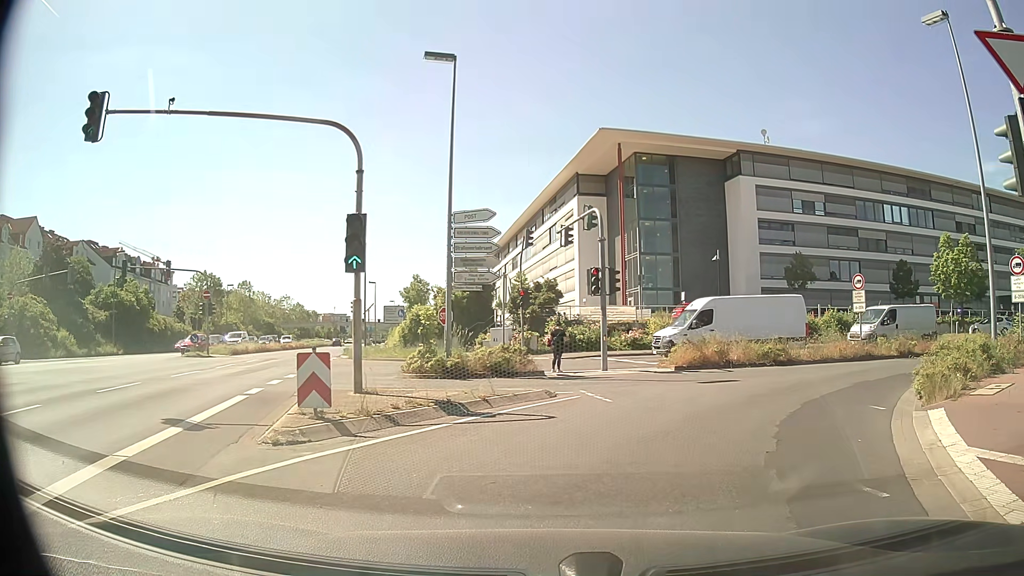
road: residential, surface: asphalt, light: Day
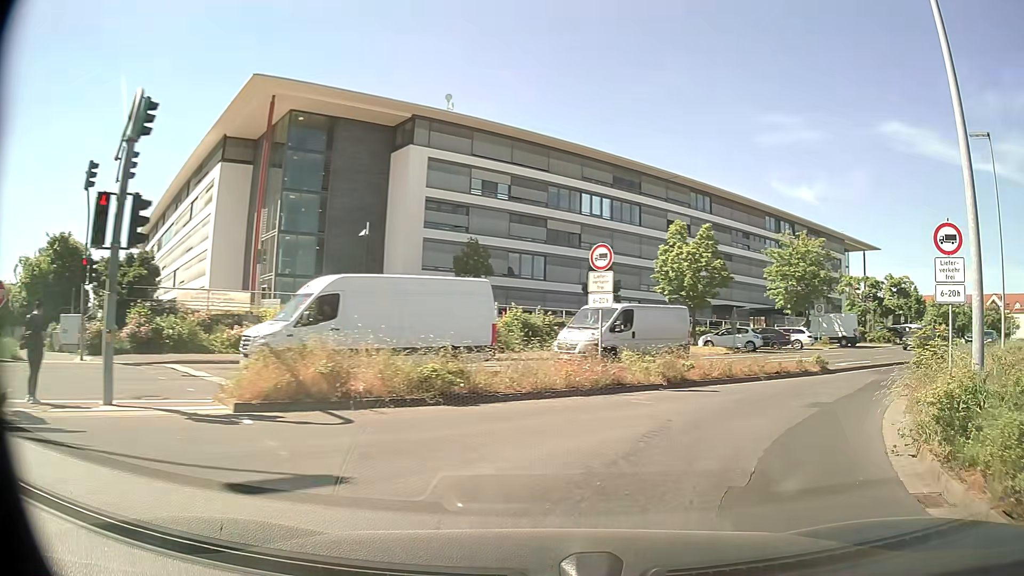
(+2.8, +11.5) m; +29°
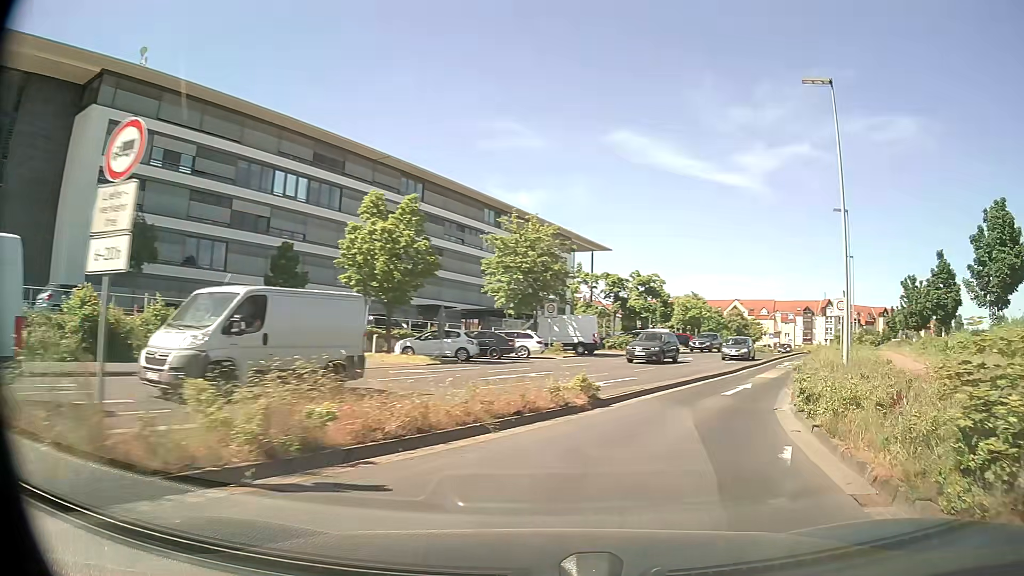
(+2.0, +9.3) m; +24°
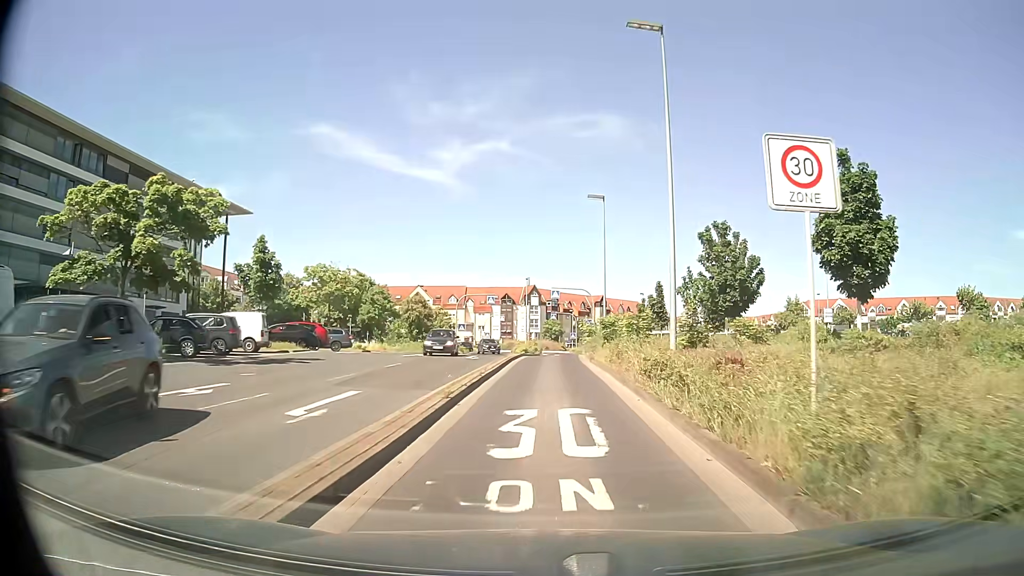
(+9.3, +27.8) m; +26°
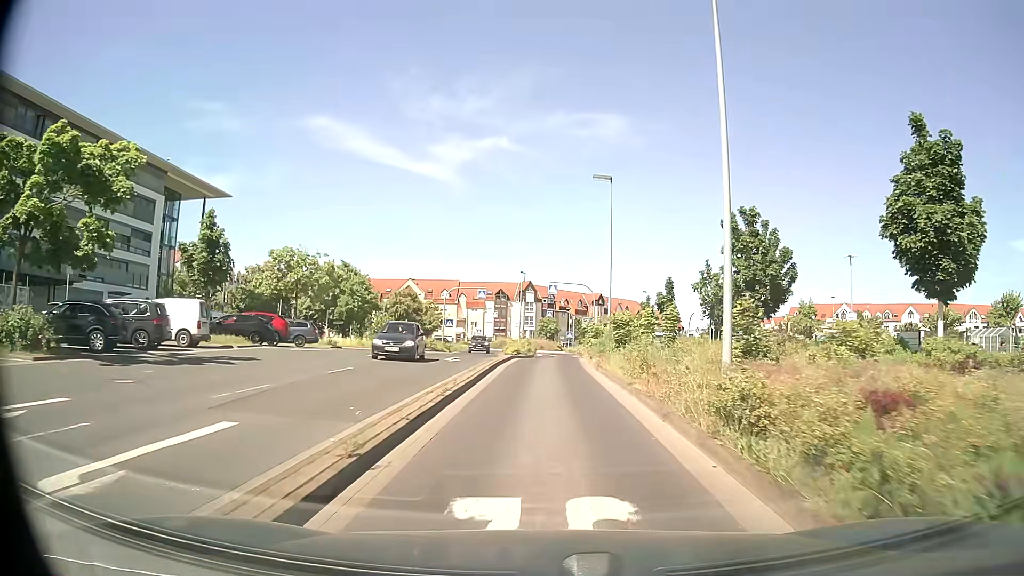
(0.0, +5.7) m; 0°
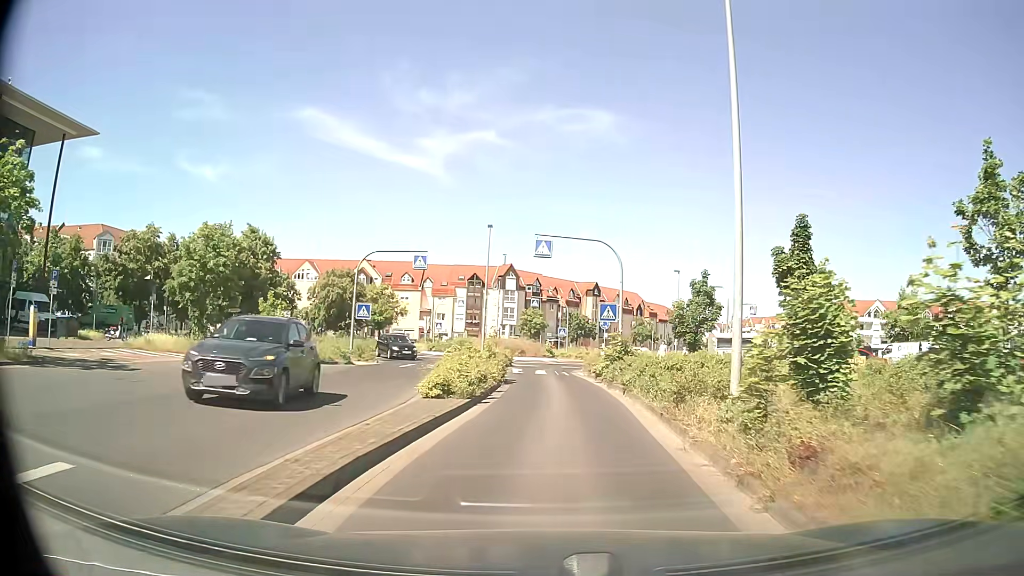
(+0.3, +26.2) m; +1°
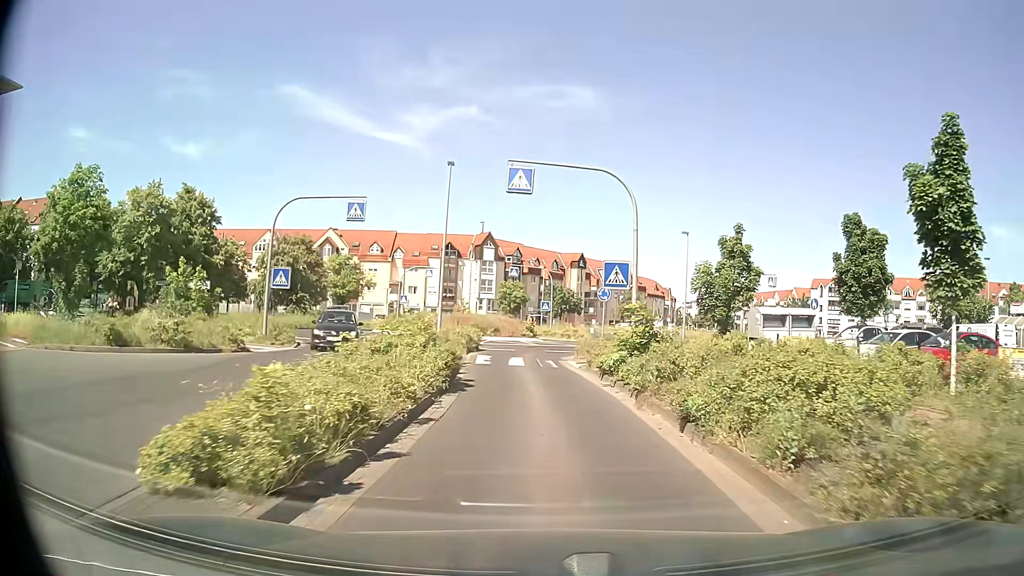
(+0.2, +9.5) m; +2°
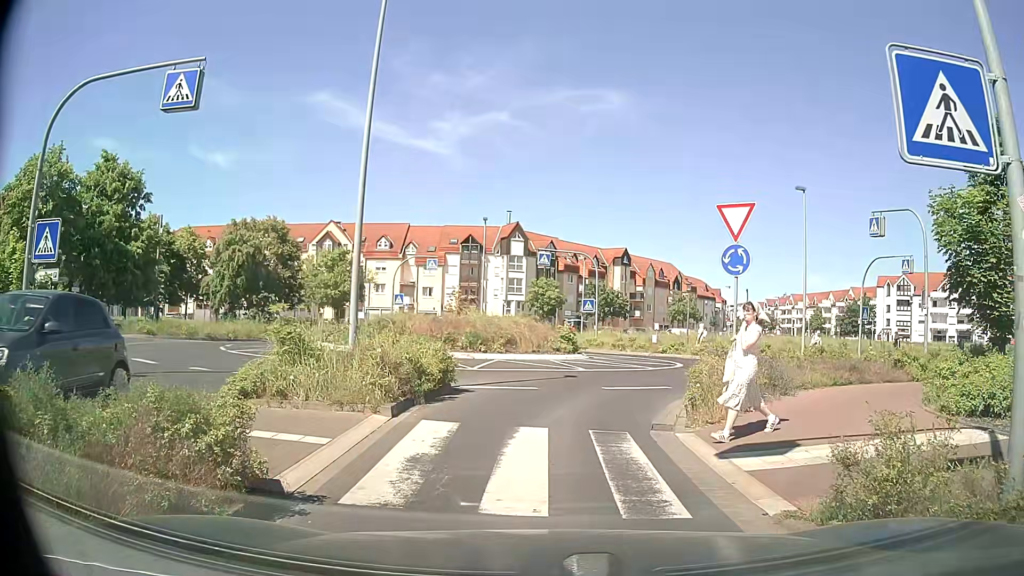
(-0.1, +15.0) m; -3°
(0, +10) (+3, +19) (+11, +25) (+21, +27) (+31, +27) (+41, +27) (+49, +23) (+53, +14) (+54, +4) (+55, -6) m
